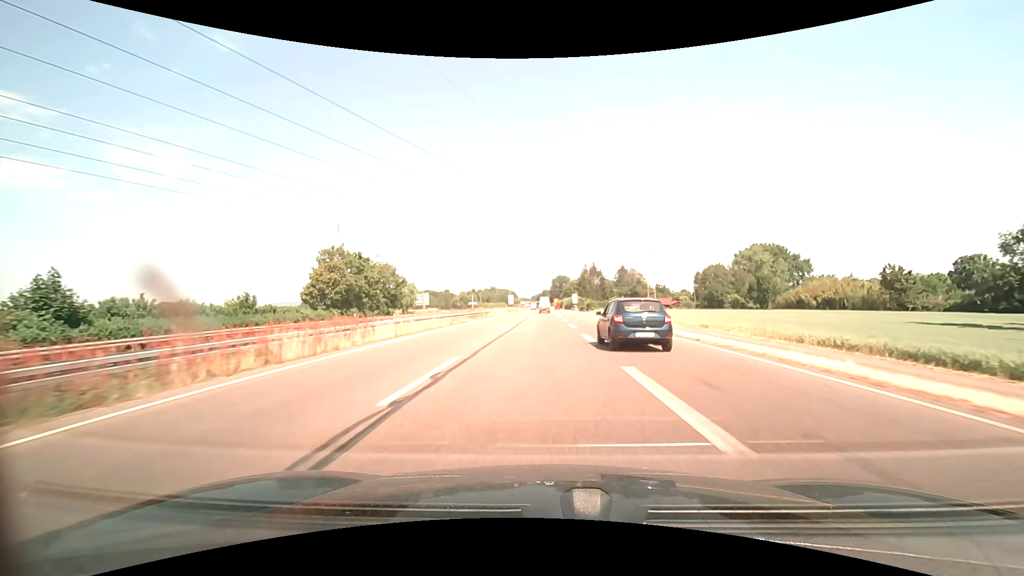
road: trunk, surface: asphalt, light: Day
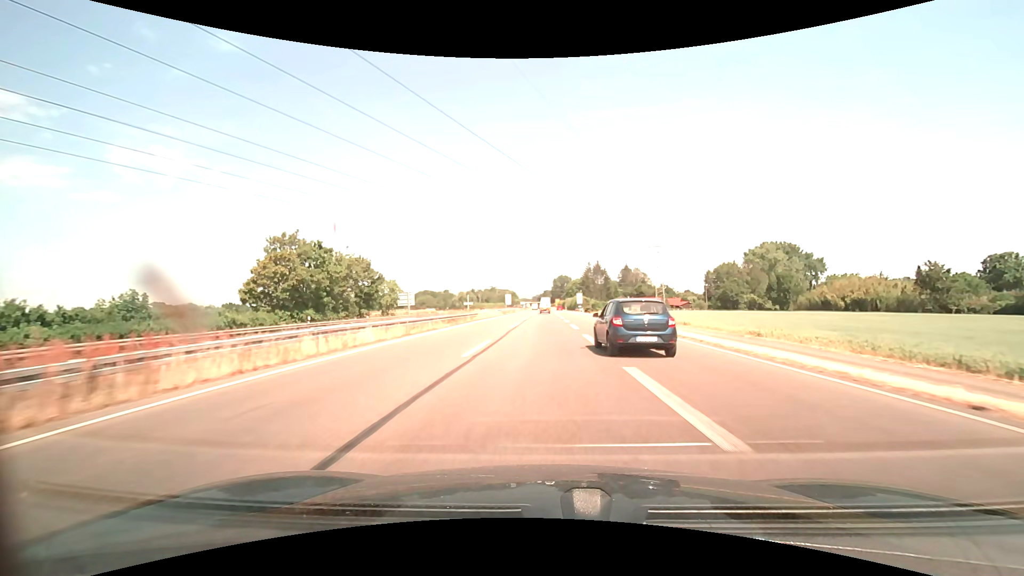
(-0.1, +11.8) m; 0°
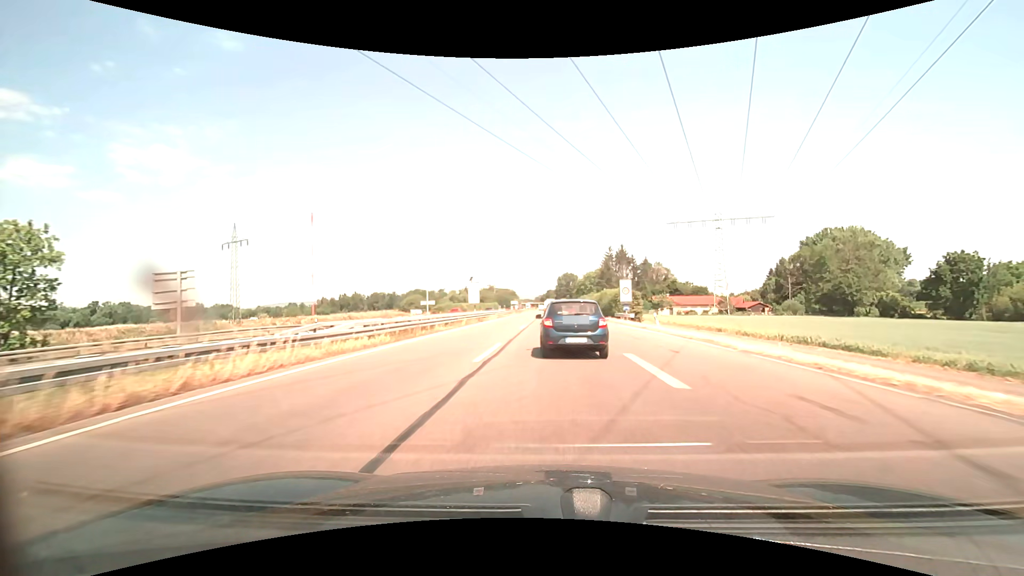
(-0.1, +56.3) m; 0°
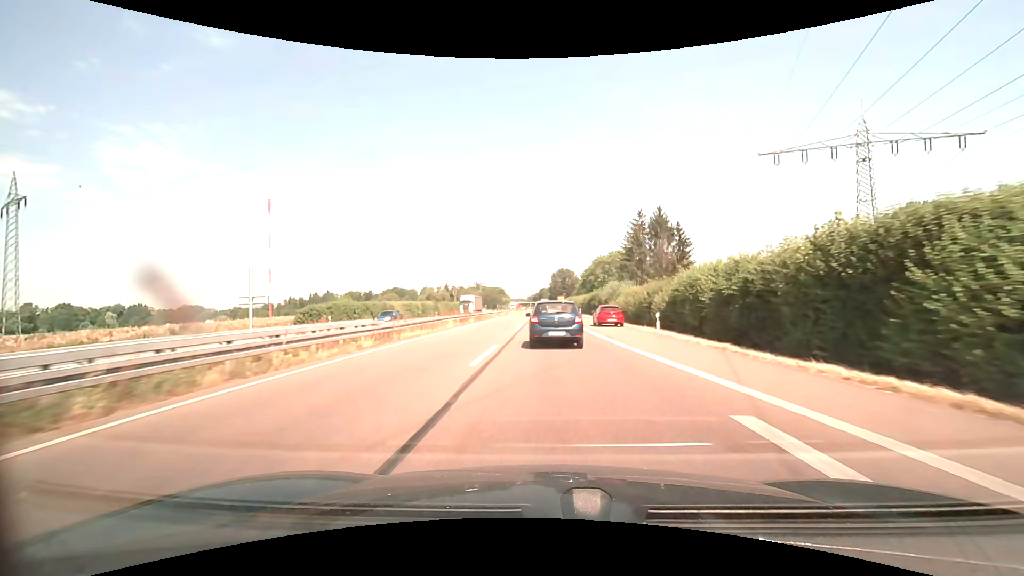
(+0.4, +56.3) m; +1°
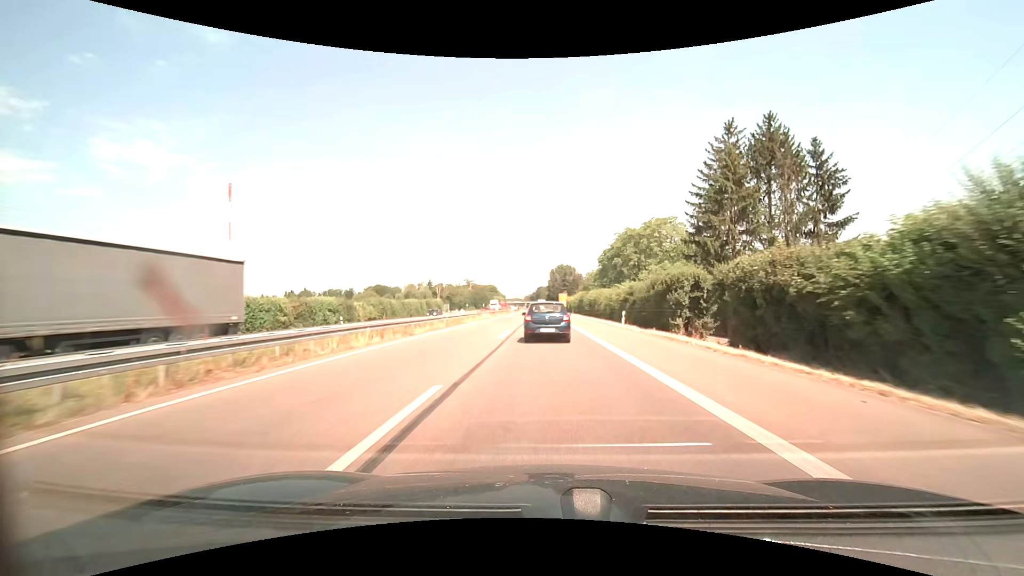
(-0.1, +45.9) m; 0°
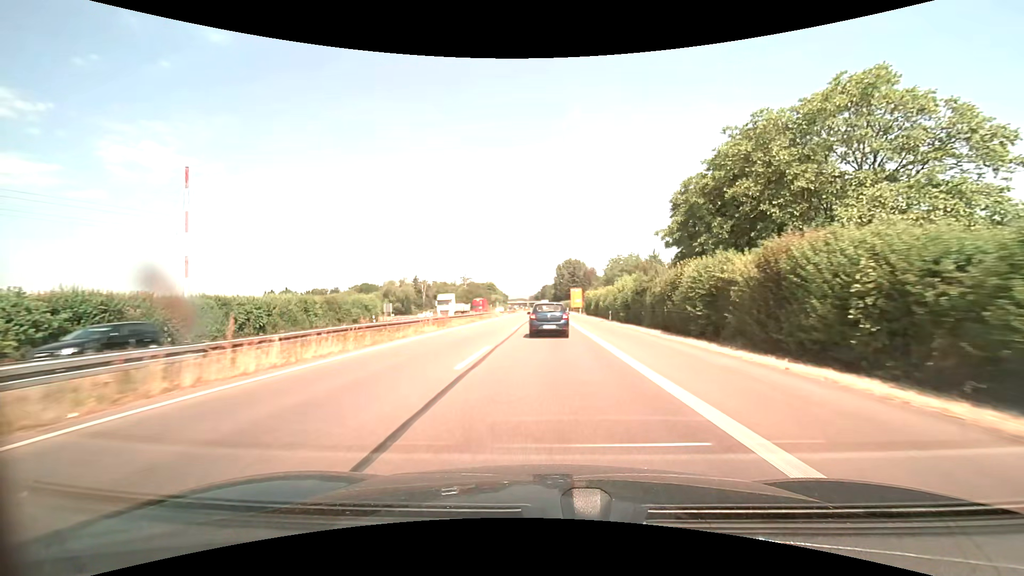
(-0.2, +47.0) m; -1°
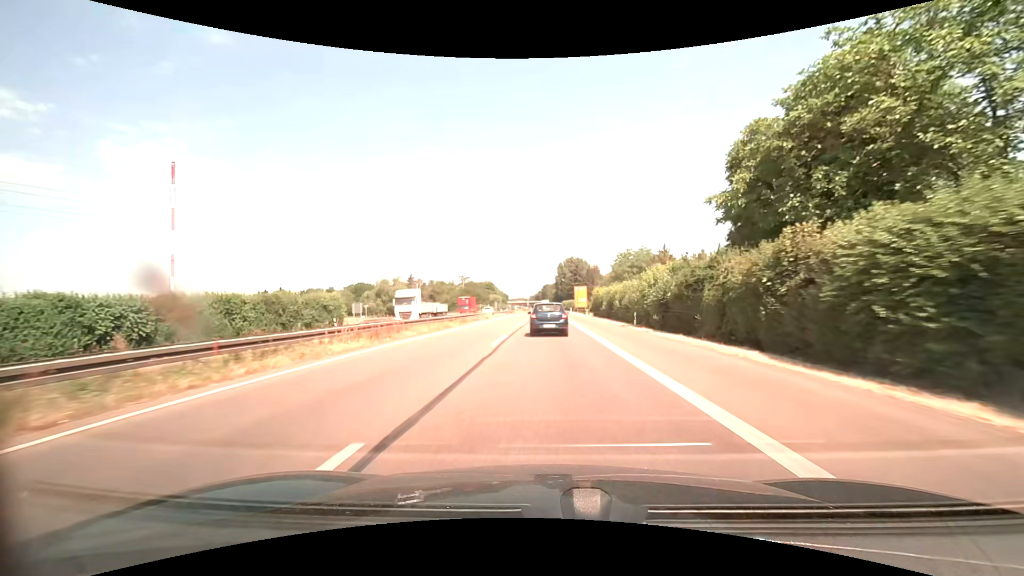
(0.0, +11.9) m; 0°
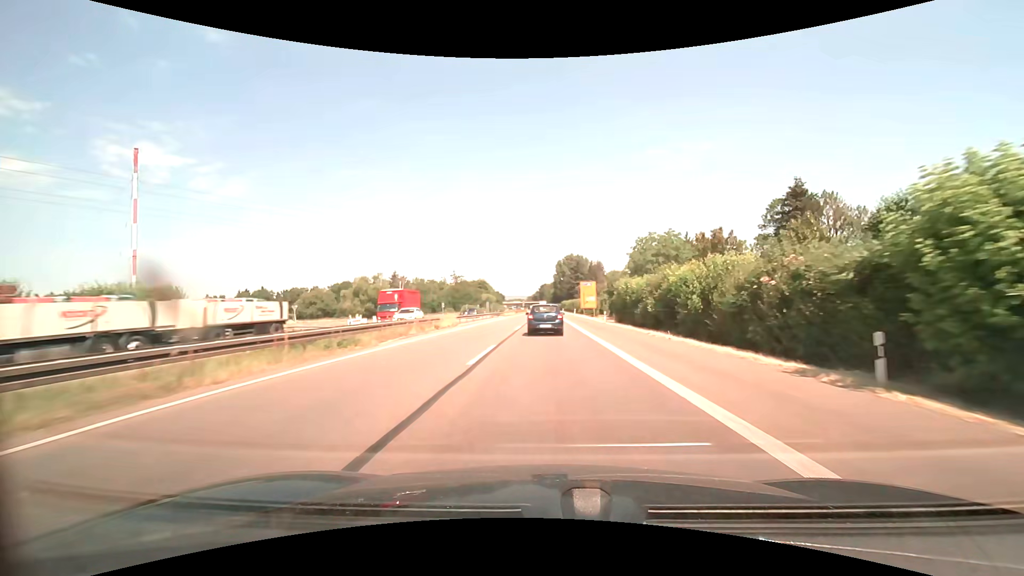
(0.0, +24.2) m; 0°
(0, +10) (0, +20) (0, +30) (0, +40) (0, +50) (0, +60) (0, +70) (0, +80) (0, +90) (0, +100) m
